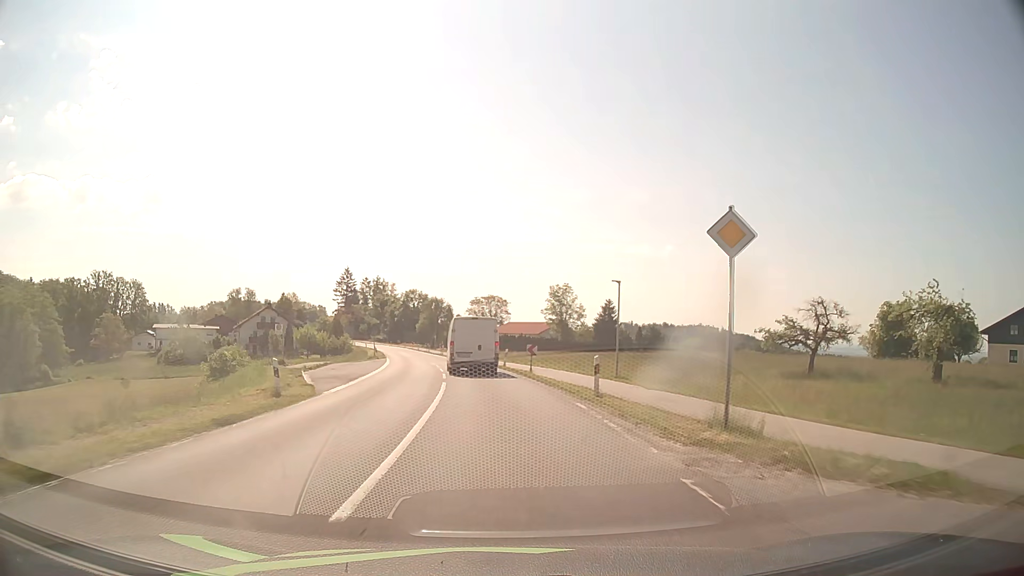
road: secondary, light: Day
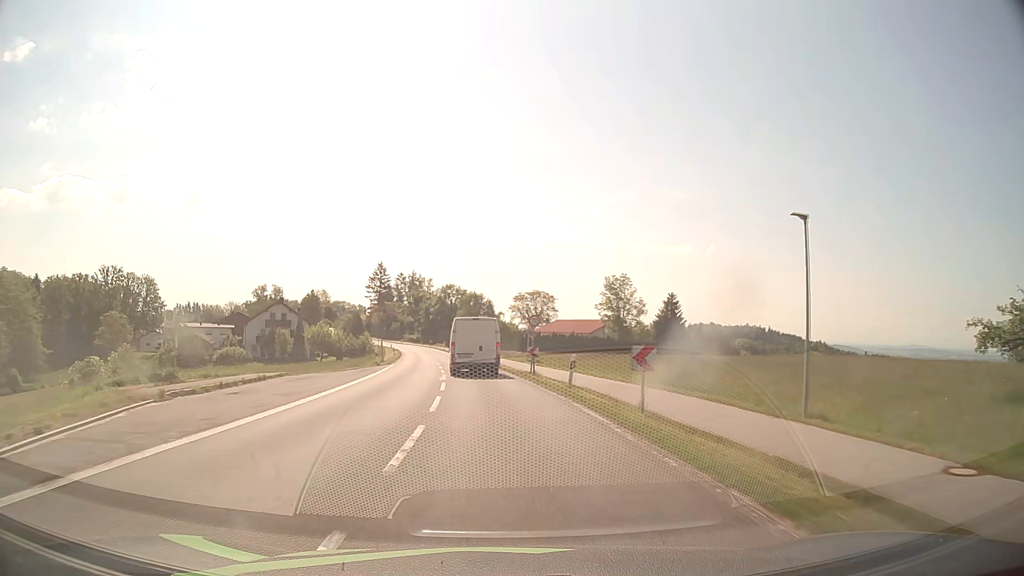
(-0.5, +18.8) m; -4°
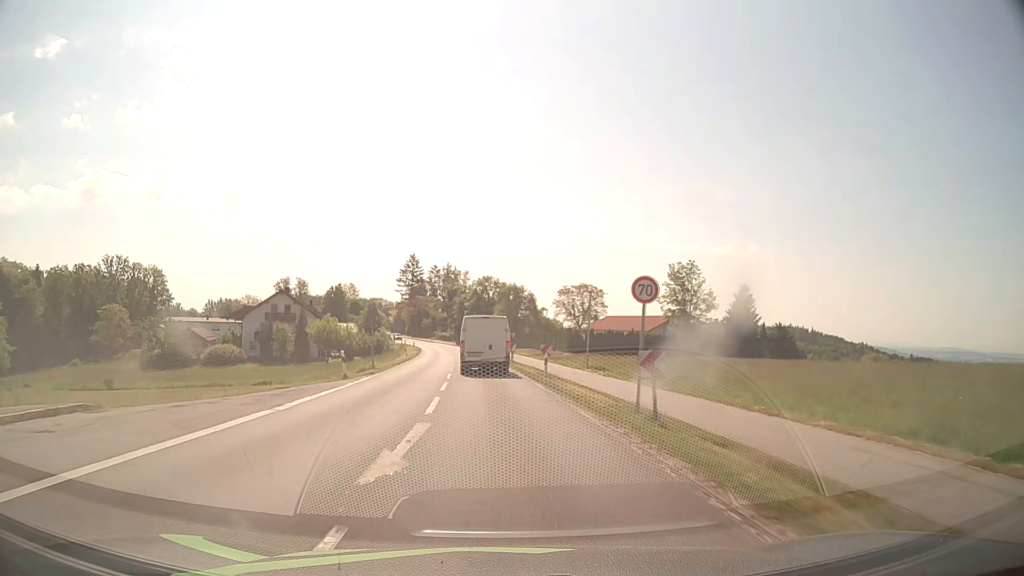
(-0.6, +18.8) m; -3°
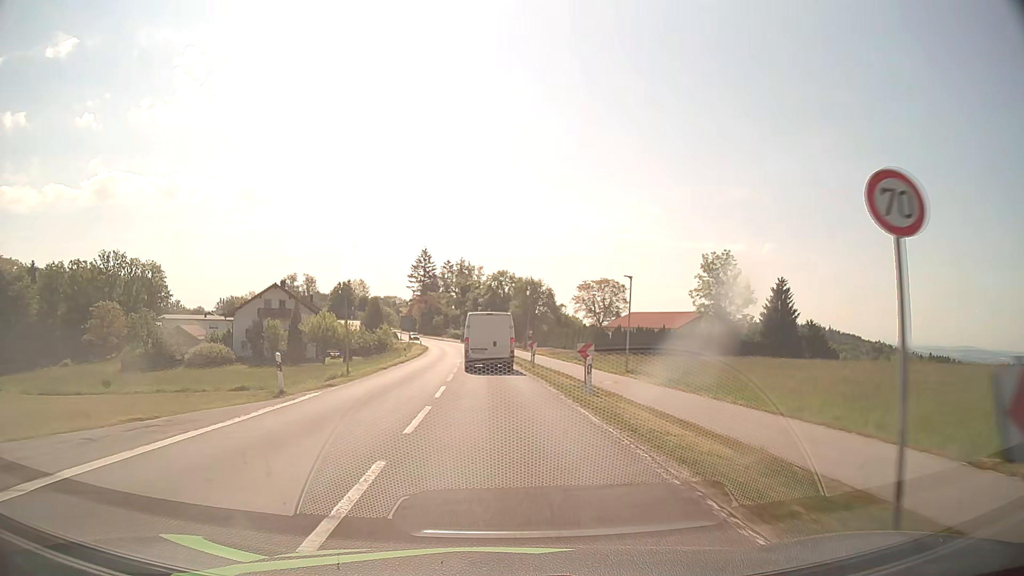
(-0.1, +9.4) m; -1°
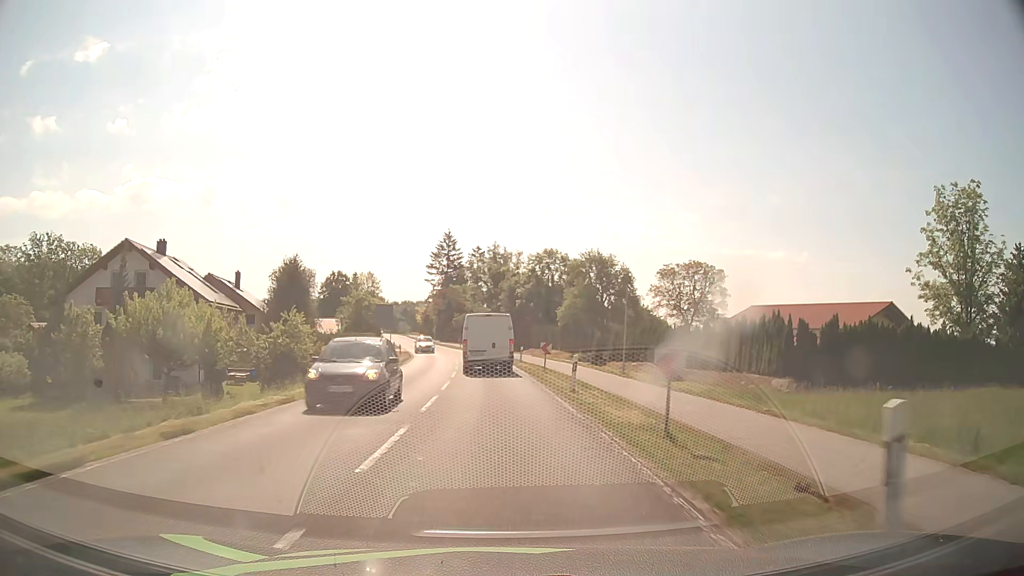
(-1.6, +46.1) m; -3°
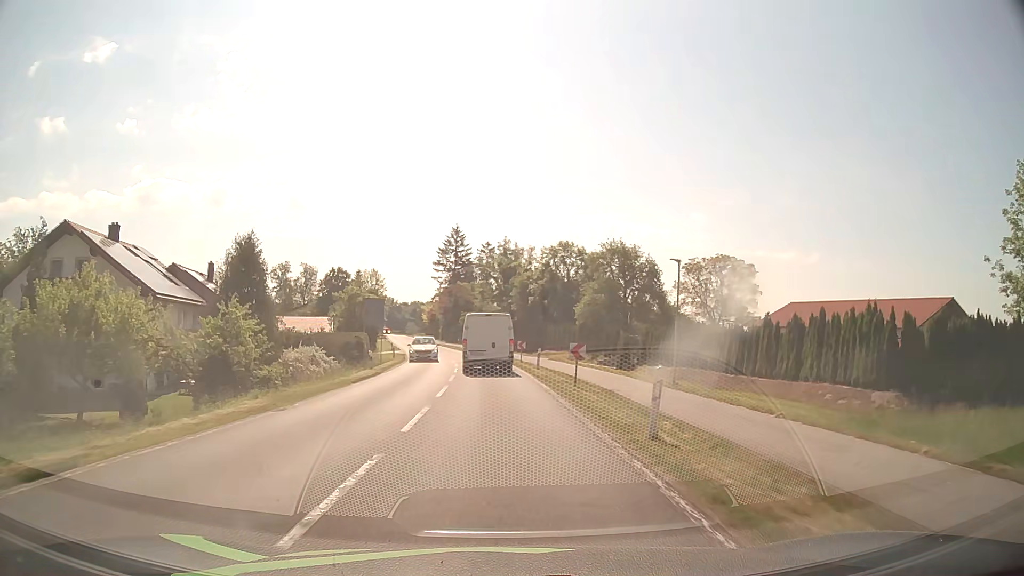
(-0.1, +9.1) m; -1°
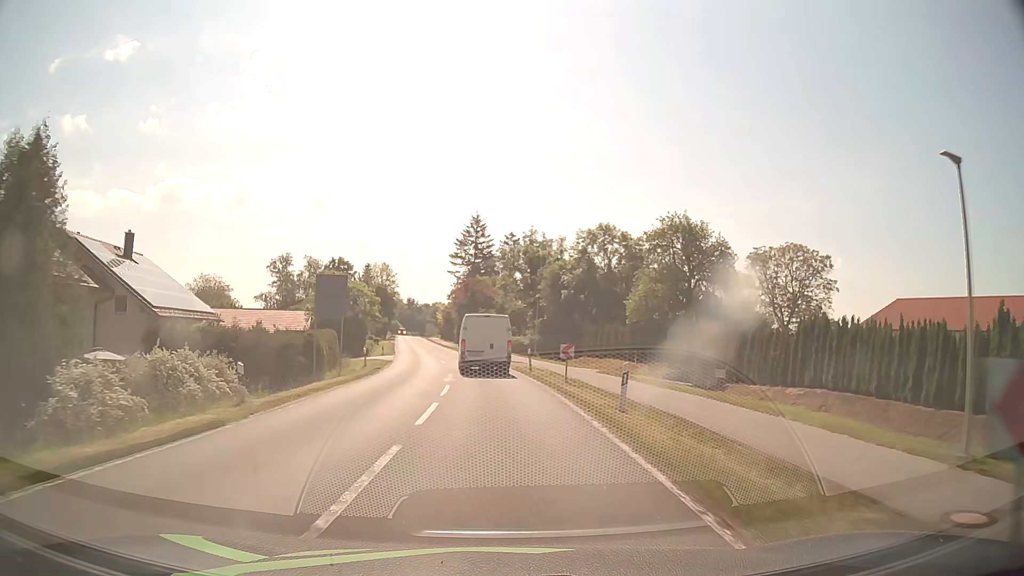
(-0.3, +18.0) m; -2°
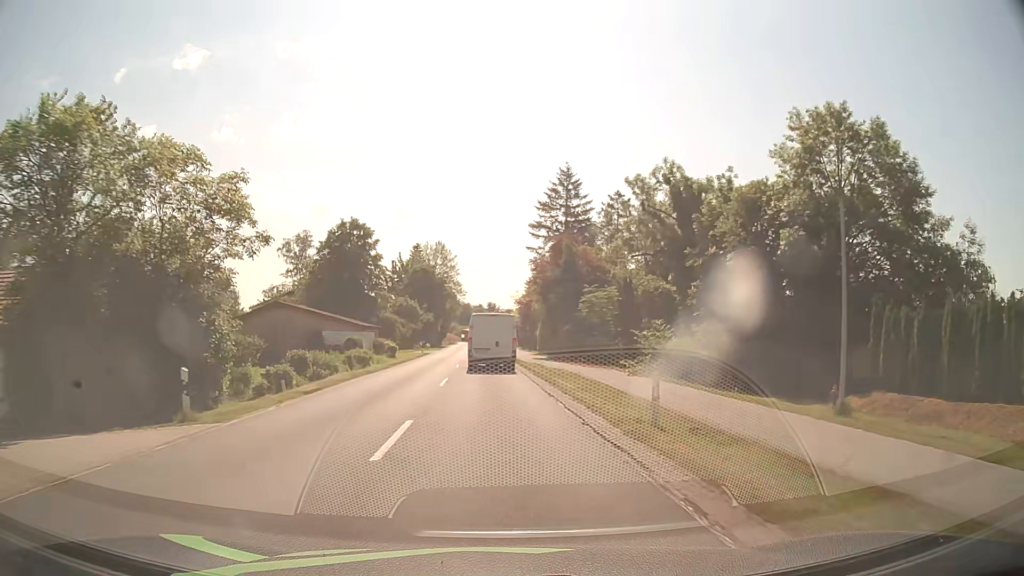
(-2.8, +44.0) m; -7°
(0, +10) (0, +20) (-1, +30) (-1, +40) (-1, +50) (-2, +60) (-2, +70) (-3, +80) (-3, +90) (-3, +100) m
